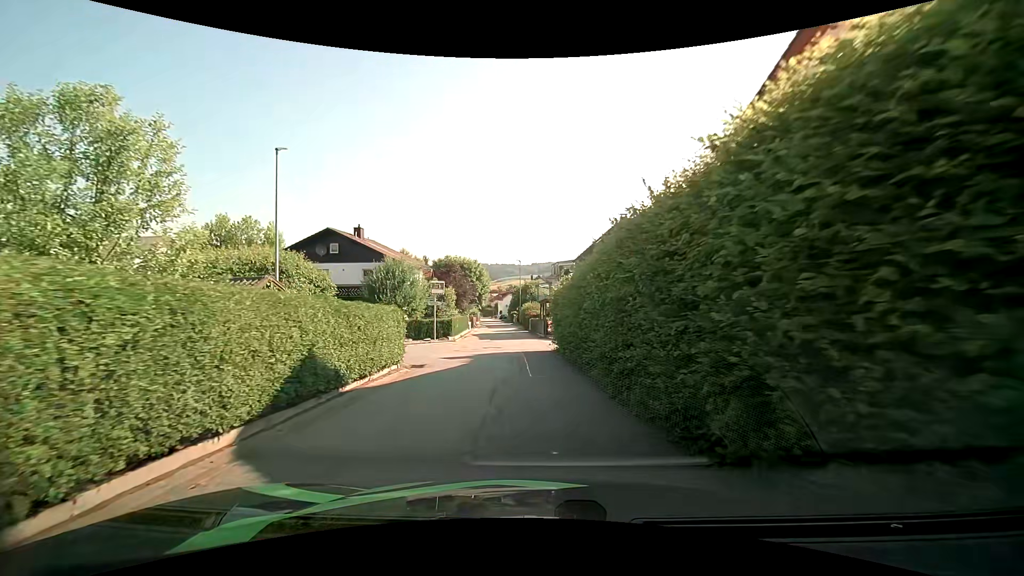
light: Day
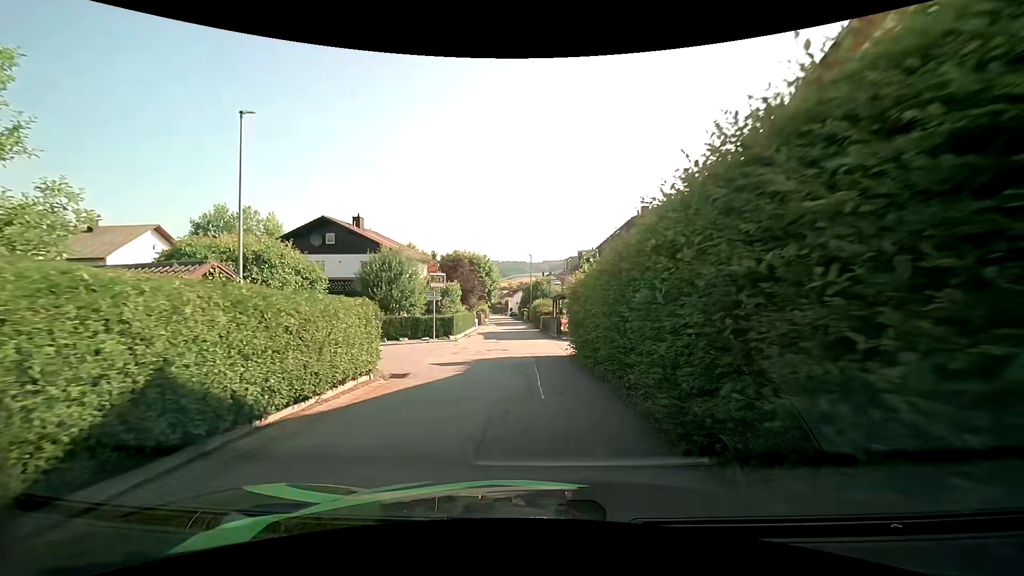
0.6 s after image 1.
(0.0, +3.2) m; 0°
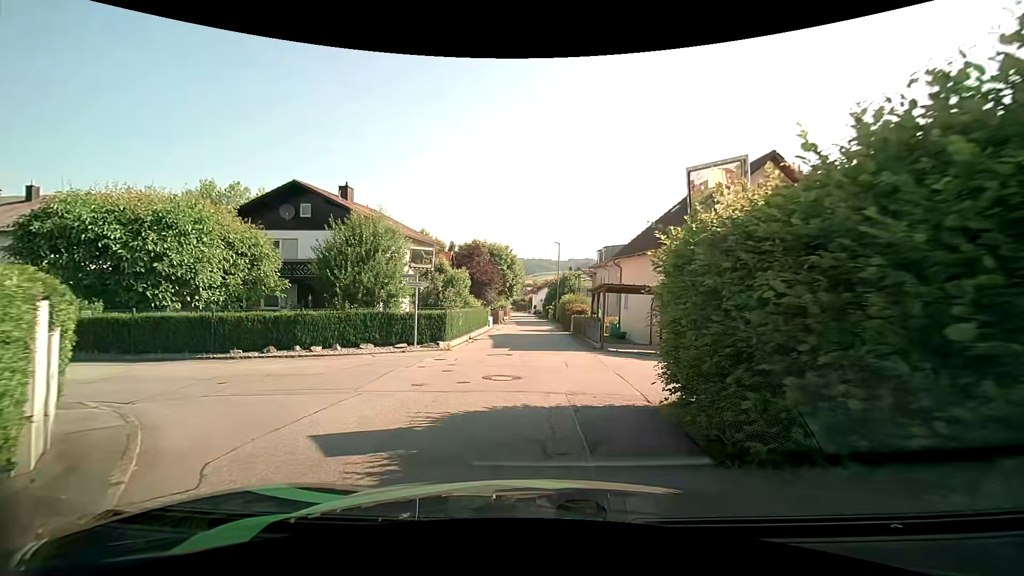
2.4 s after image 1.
(-0.3, +8.4) m; -4°
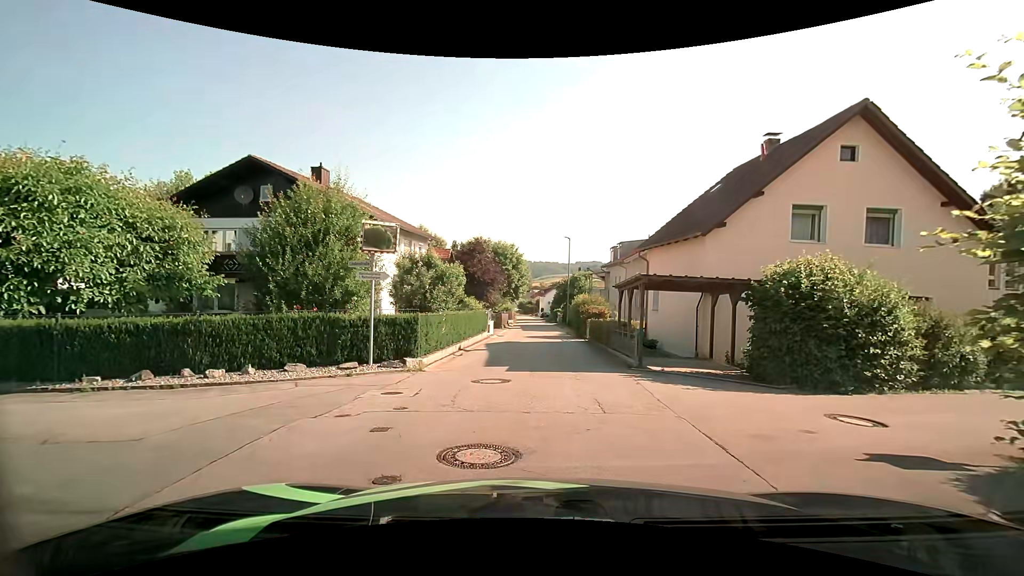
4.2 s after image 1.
(0.0, +5.0) m; 0°
